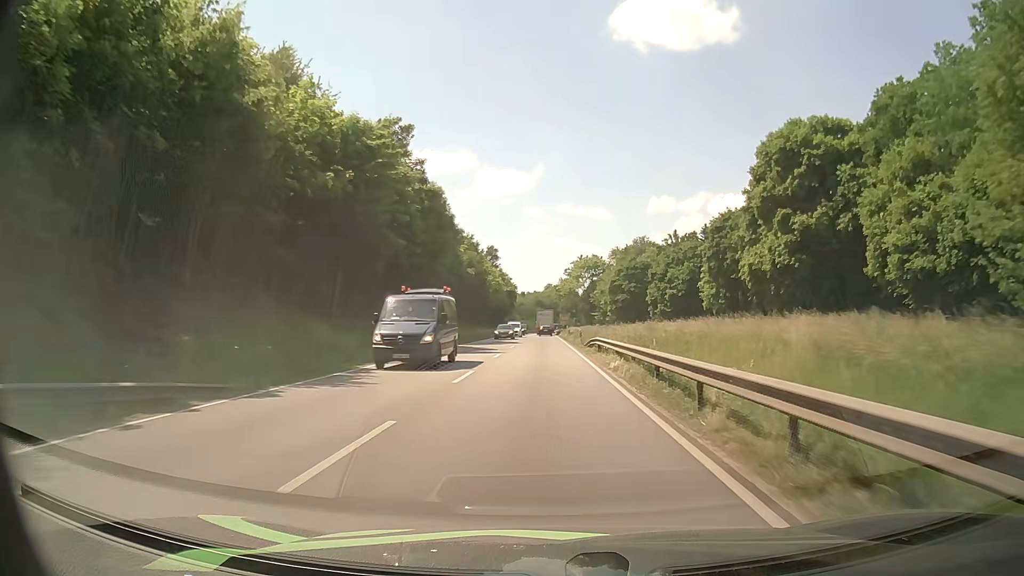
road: primary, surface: asphalt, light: Day
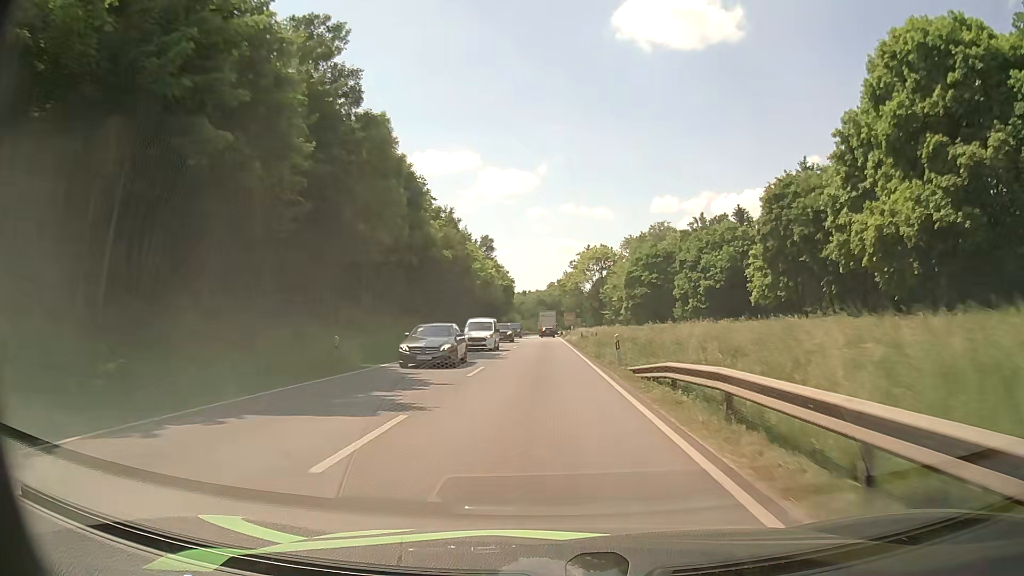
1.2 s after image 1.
(0.0, +21.7) m; 0°
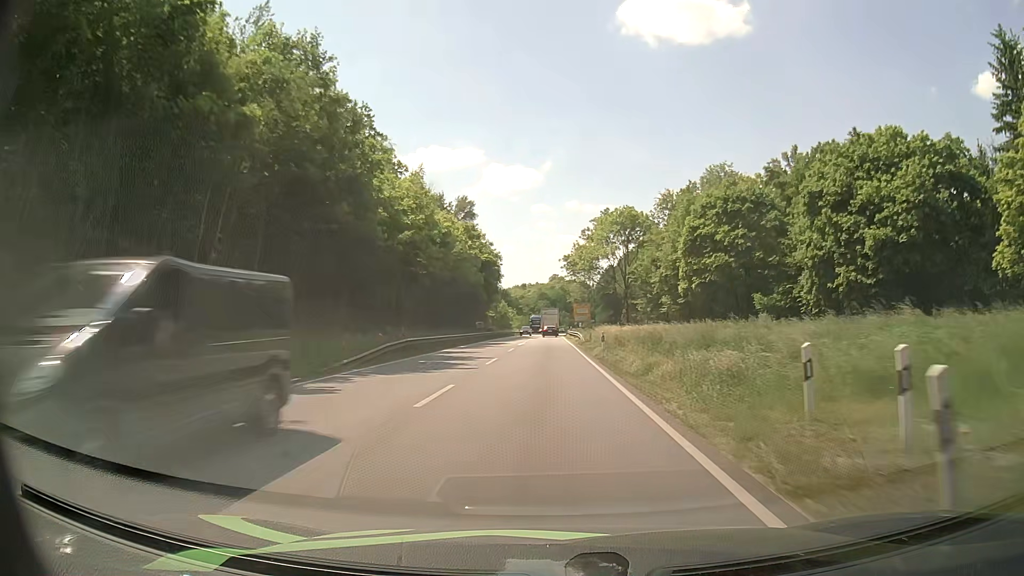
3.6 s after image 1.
(+0.1, +43.8) m; 0°
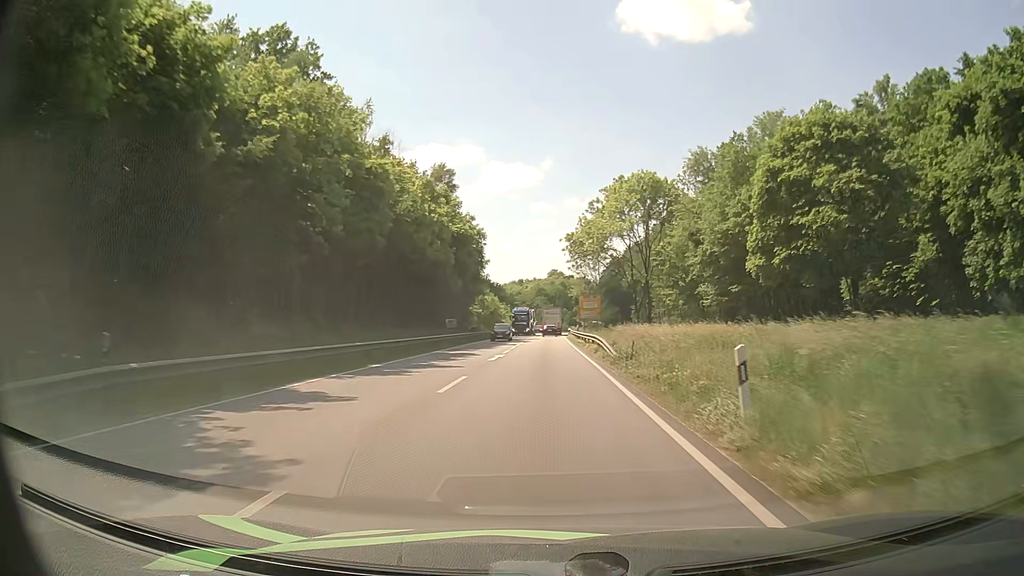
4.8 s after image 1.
(0.0, +22.1) m; 0°
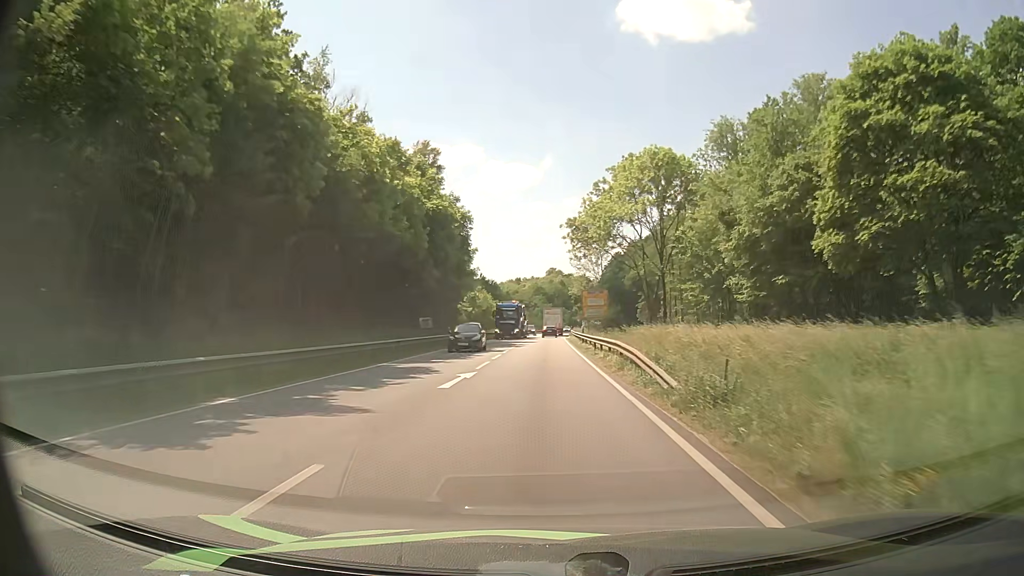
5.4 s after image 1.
(0.0, +11.0) m; 0°
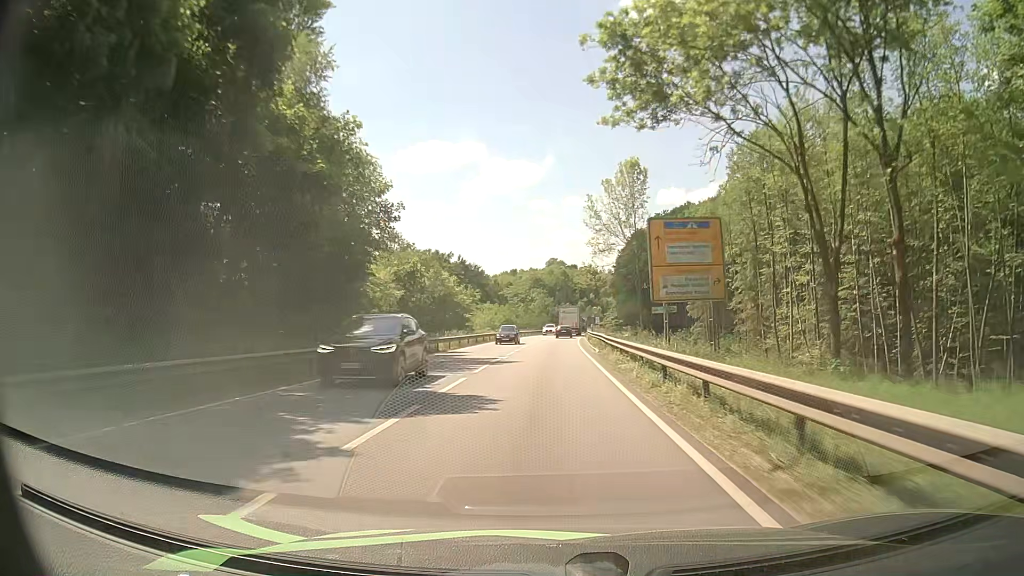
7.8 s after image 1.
(0.0, +43.8) m; 0°
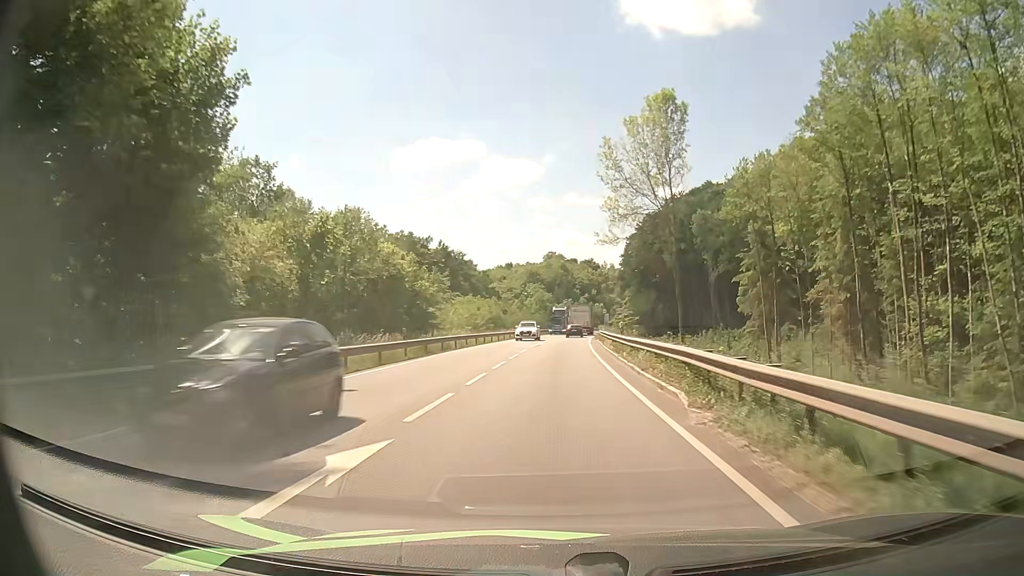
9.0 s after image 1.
(0.0, +21.6) m; -1°
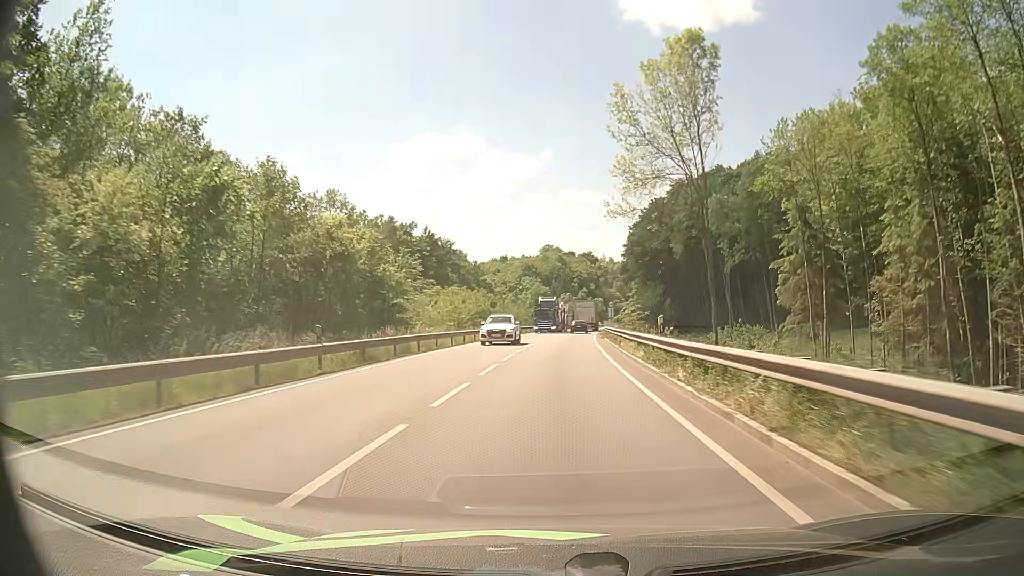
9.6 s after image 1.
(+0.1, +10.7) m; +1°
(0, +10) (0, +20) (+1, +30) (+1, +40) (+2, +50) (+3, +60) (+3, +70) (+4, +80) (+5, +90) (+7, +100) m
